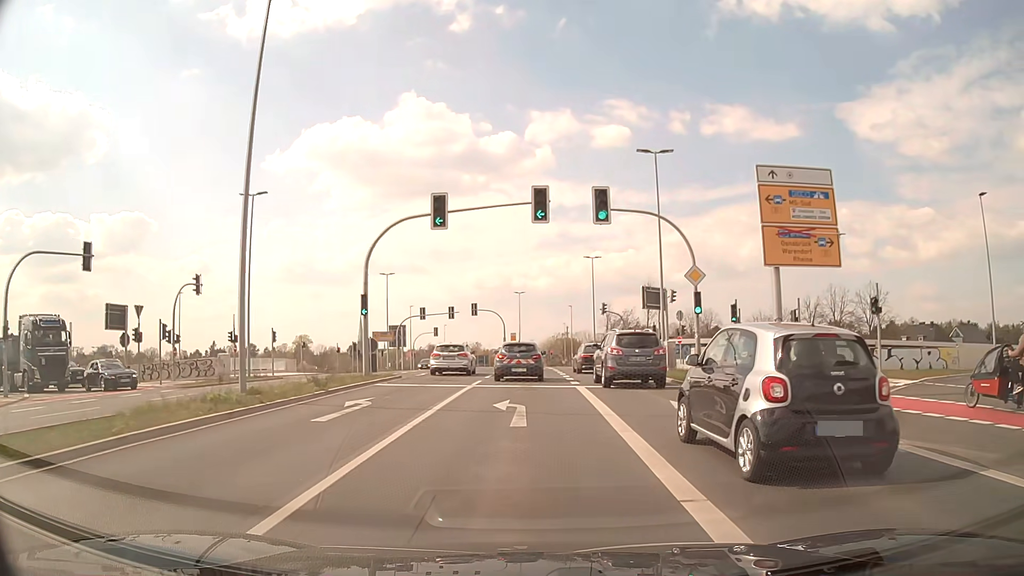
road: secondary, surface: asphalt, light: Day
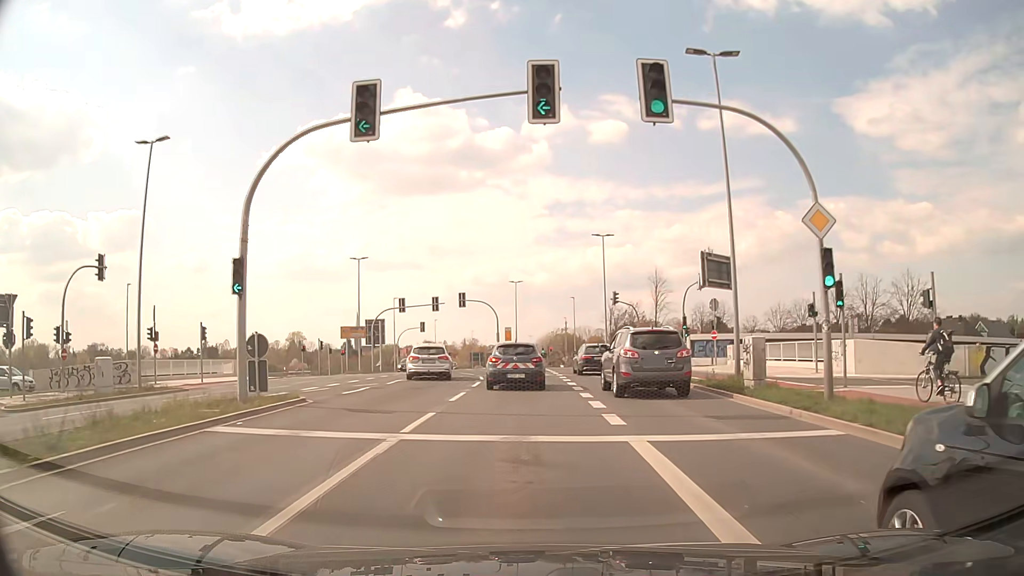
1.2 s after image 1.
(+0.1, +11.4) m; 0°
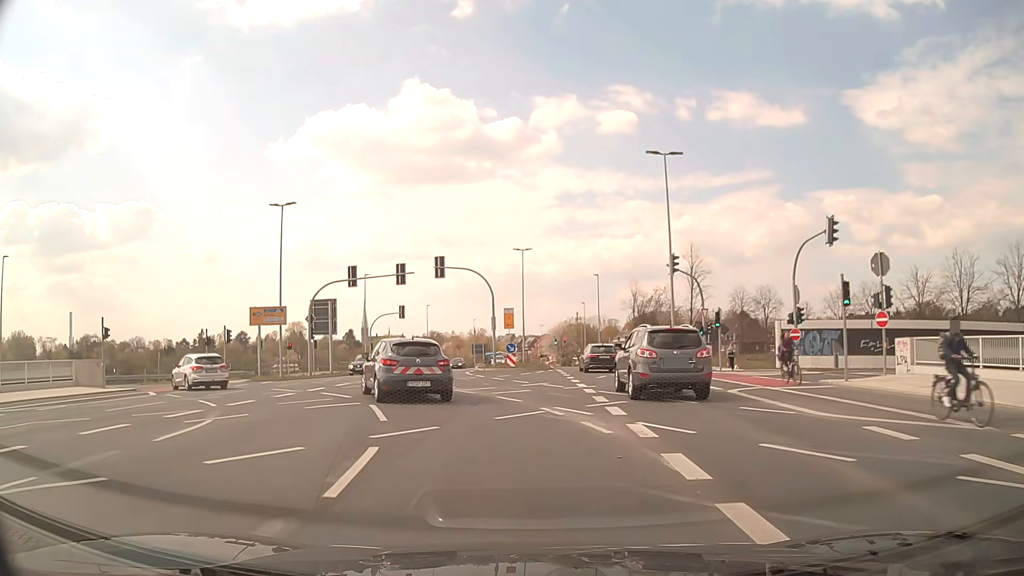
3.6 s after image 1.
(-0.1, +22.0) m; -1°
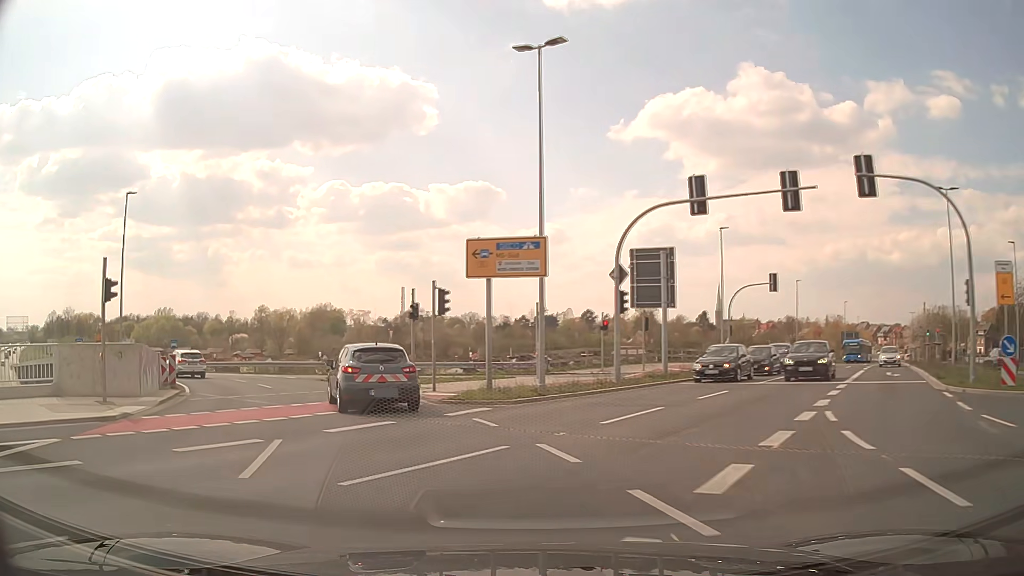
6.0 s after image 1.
(-4.7, +21.2) m; -31°
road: trunk_link
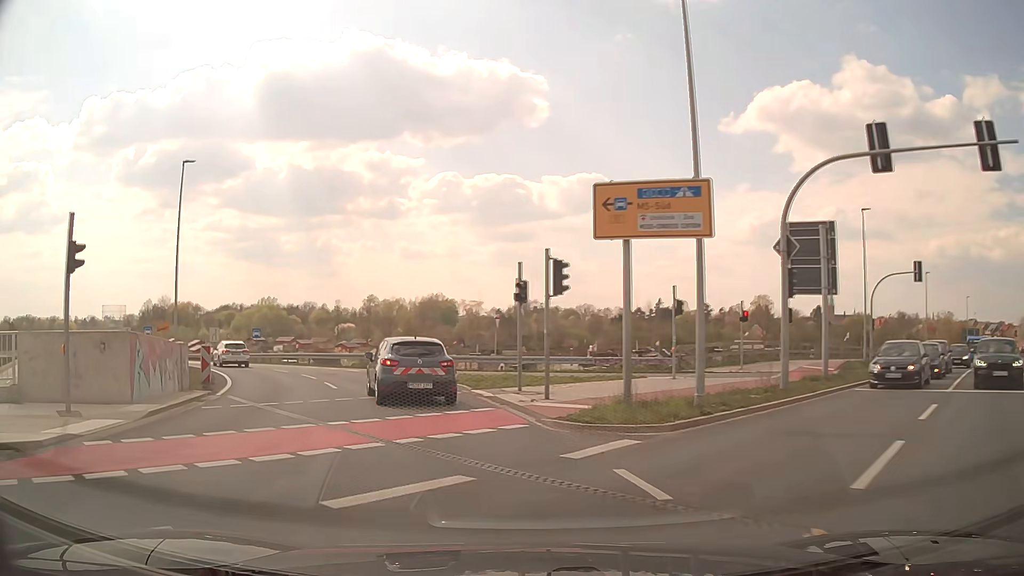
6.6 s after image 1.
(-0.4, +5.7) m; -9°
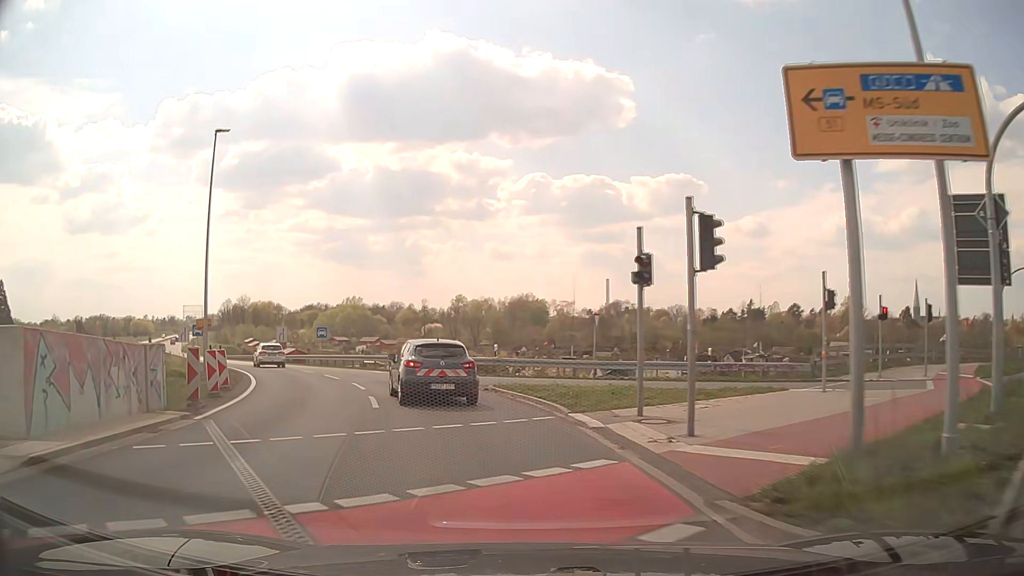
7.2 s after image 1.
(-0.4, +5.9) m; -7°
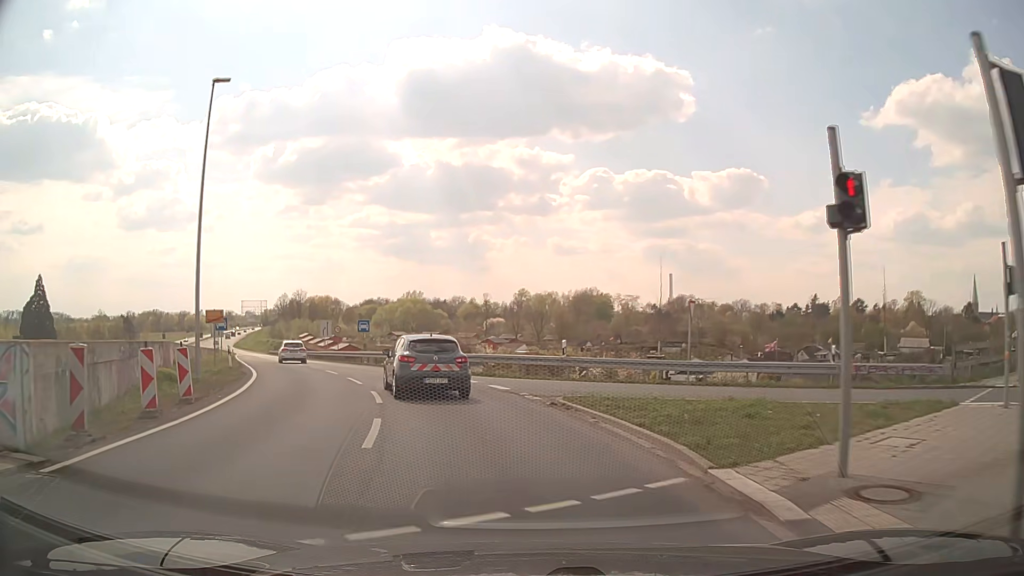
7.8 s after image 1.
(-0.3, +6.0) m; -6°
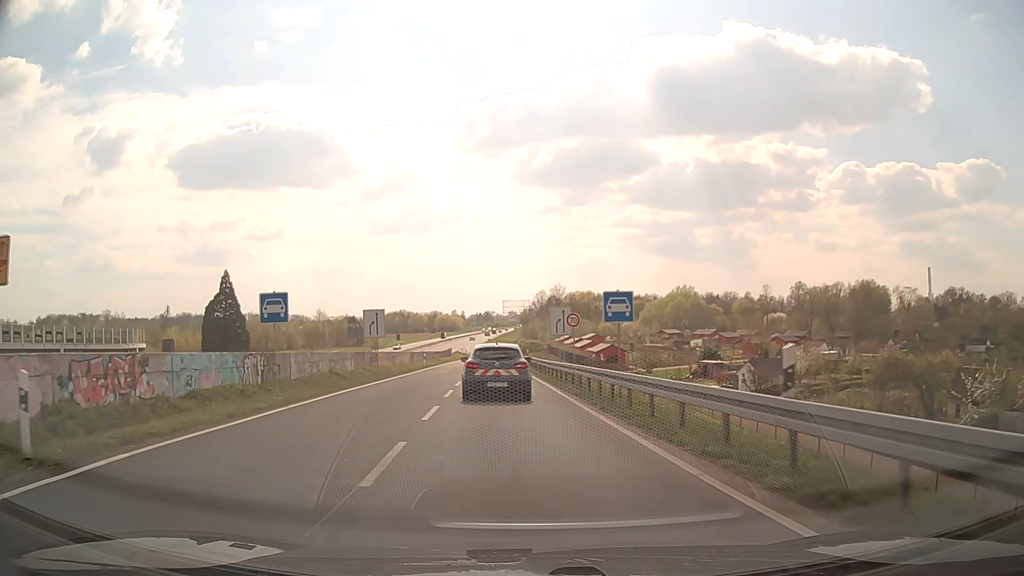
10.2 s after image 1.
(-5.2, +25.8) m; -22°
